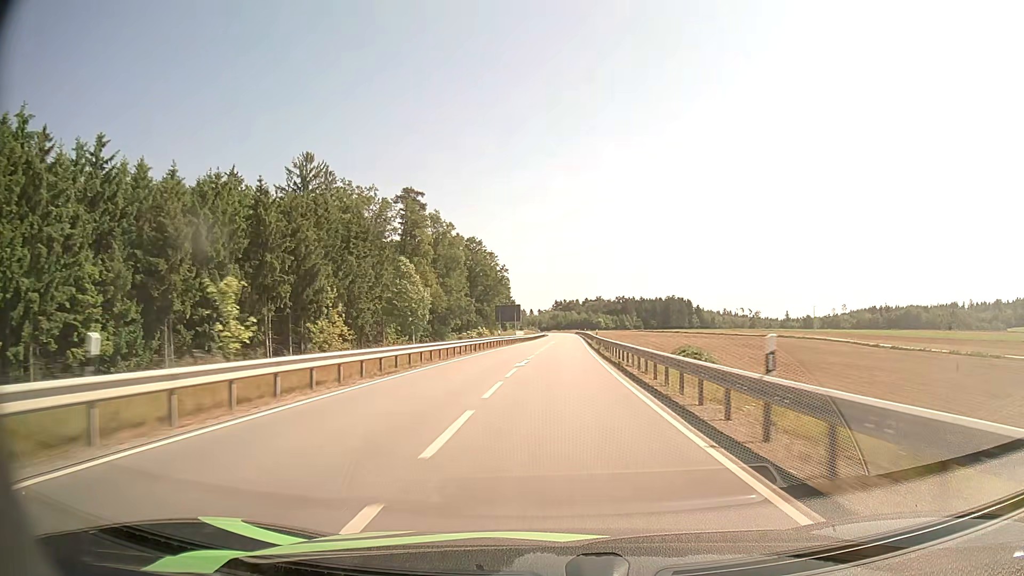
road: secondary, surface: asphalt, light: Day
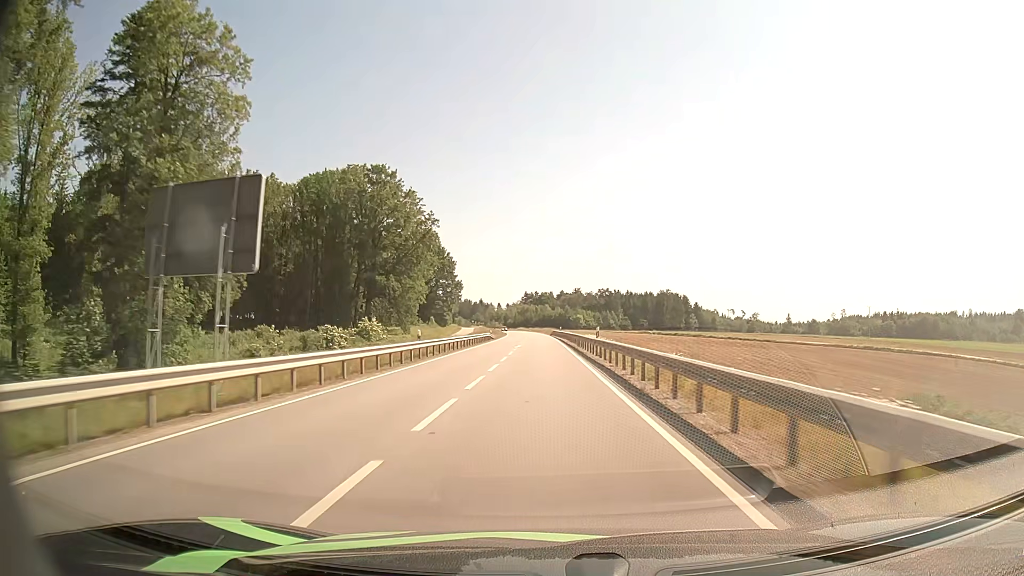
(+2.6, +76.4) m; +3°
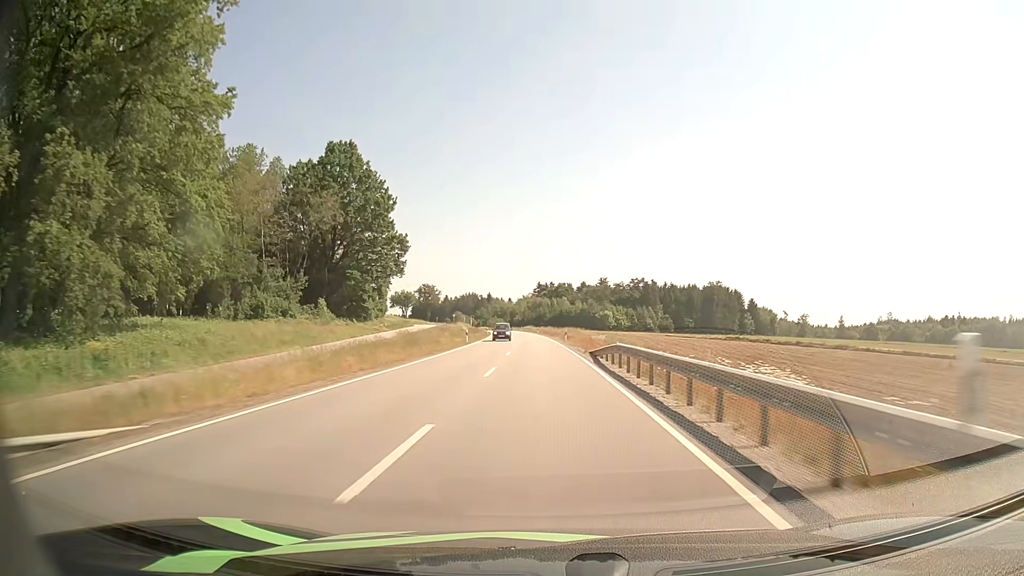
(-0.7, +77.2) m; -1°
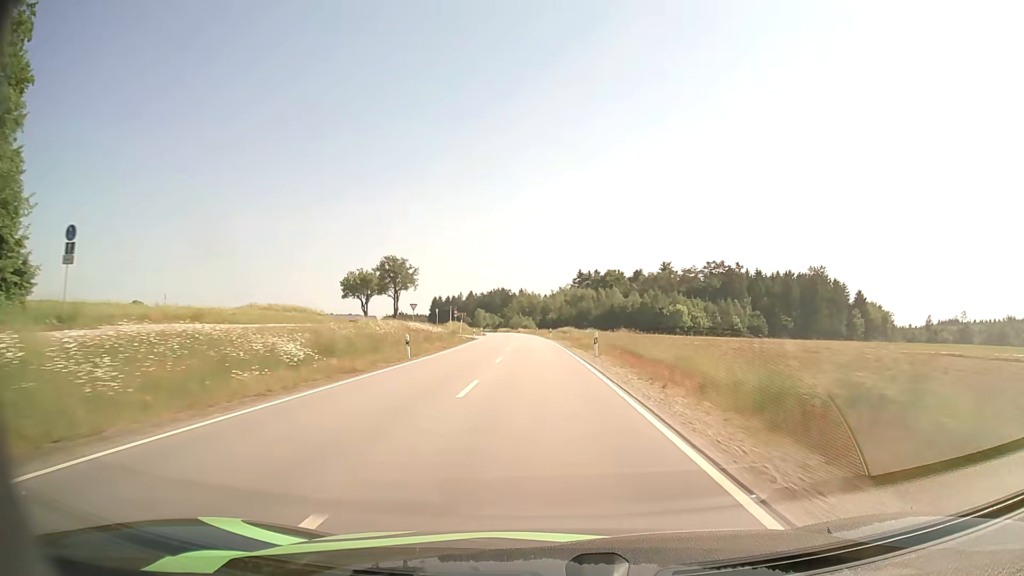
(-1.8, +76.1) m; -3°
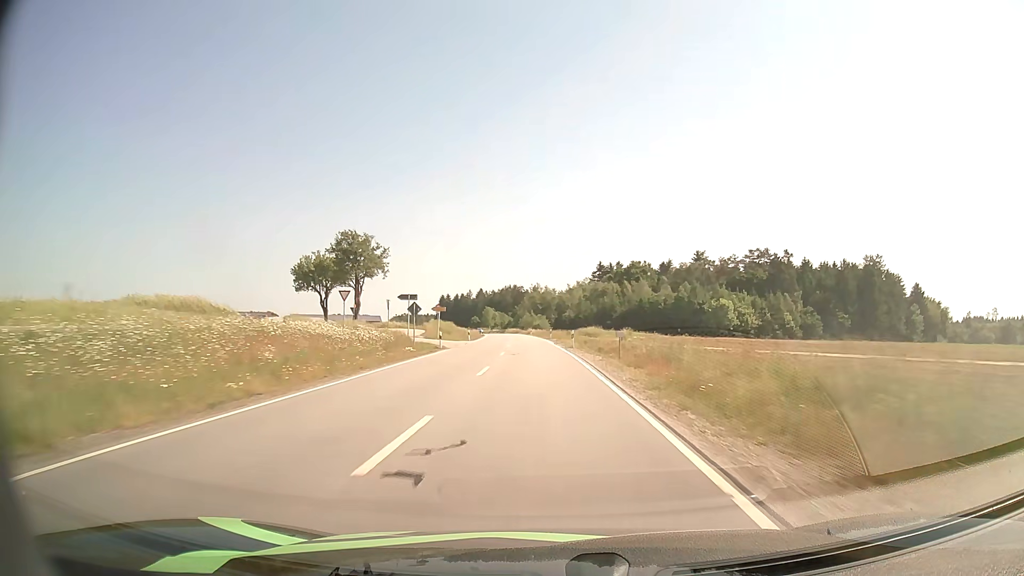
(-0.3, +30.0) m; -1°
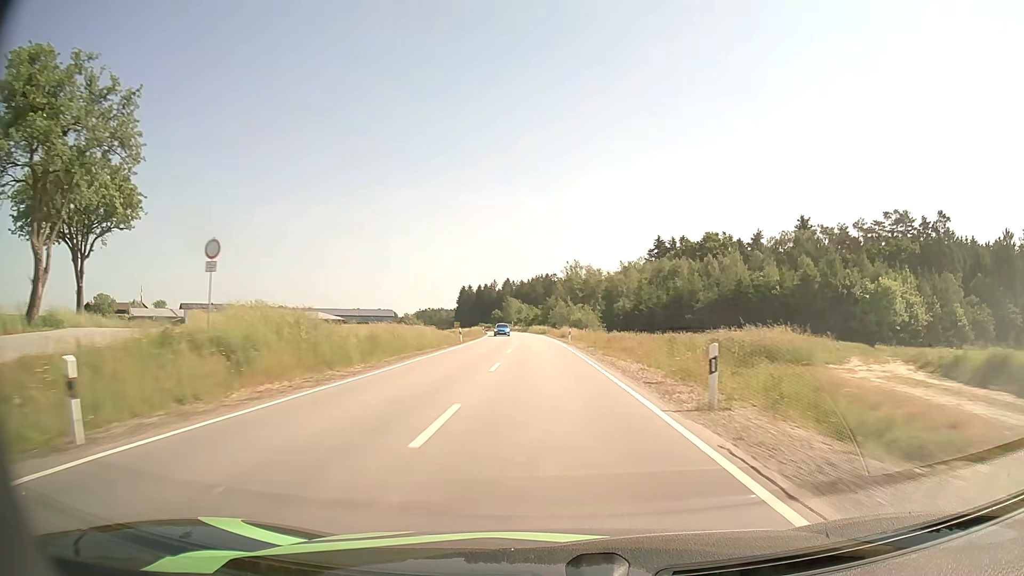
(-1.8, +58.5) m; -3°
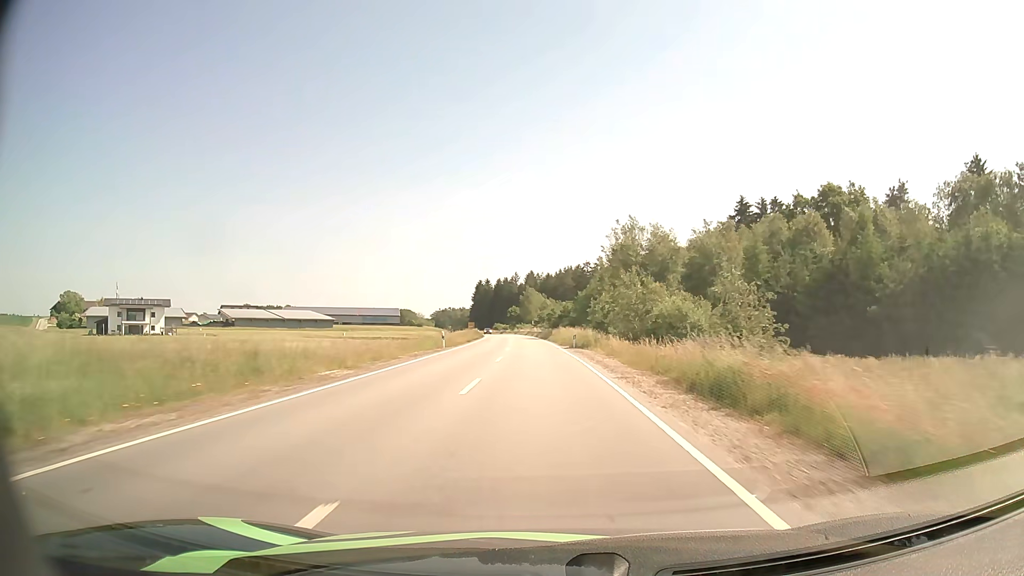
(-0.9, +54.0) m; -2°
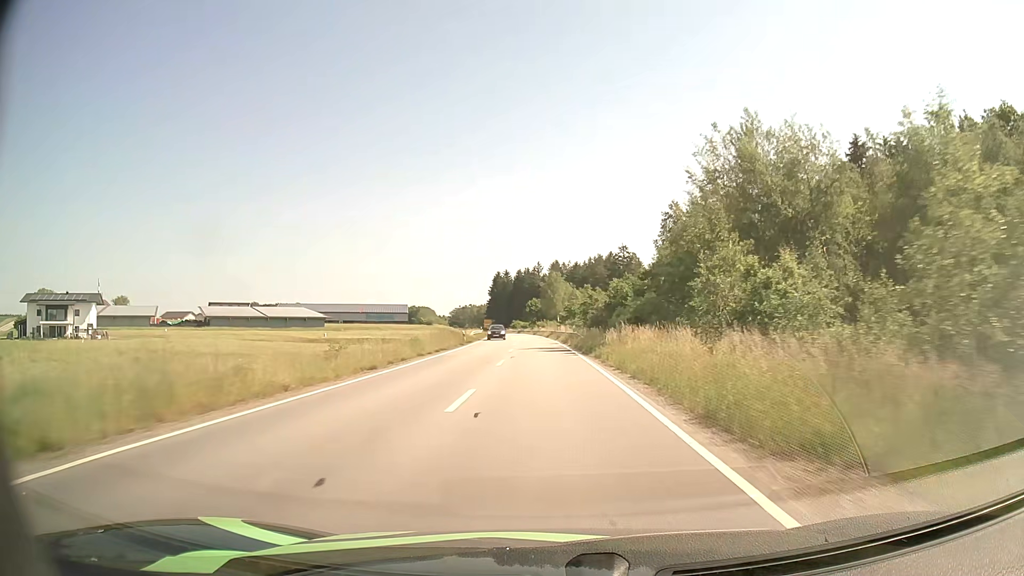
(-0.8, +38.9) m; -2°
(0, +10) (0, +20) (0, +30) (-1, +40) (-1, +50) (-1, +60) (-2, +70) (-3, +80) (-3, +90) (-4, +100) m
